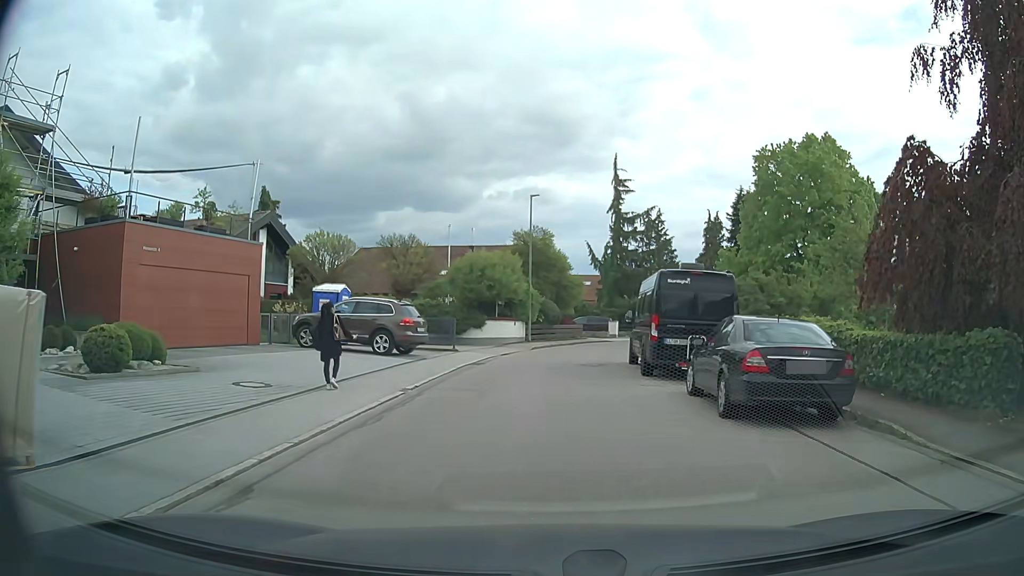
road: residential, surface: asphalt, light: Day
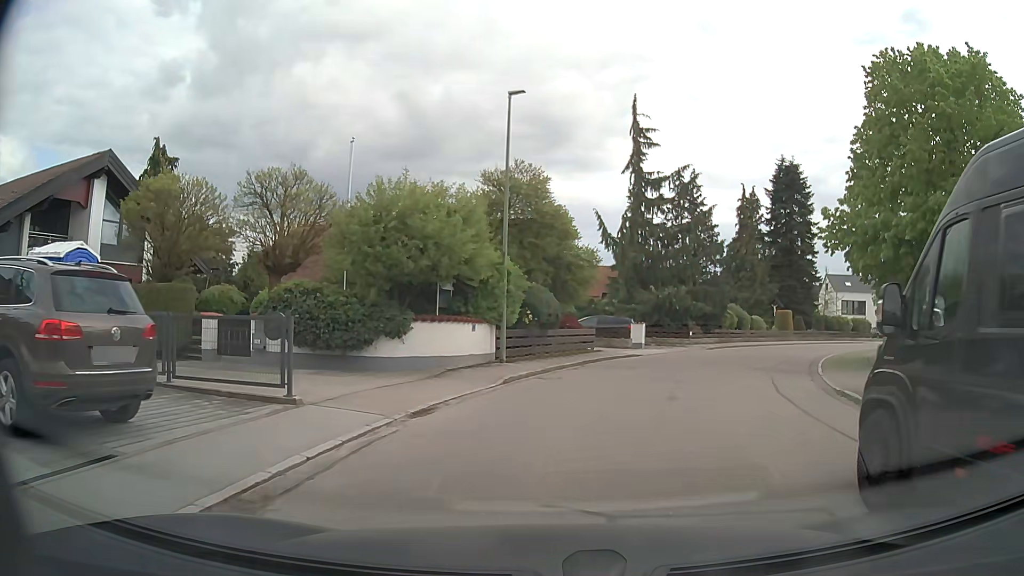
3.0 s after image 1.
(+0.2, +15.8) m; +1°
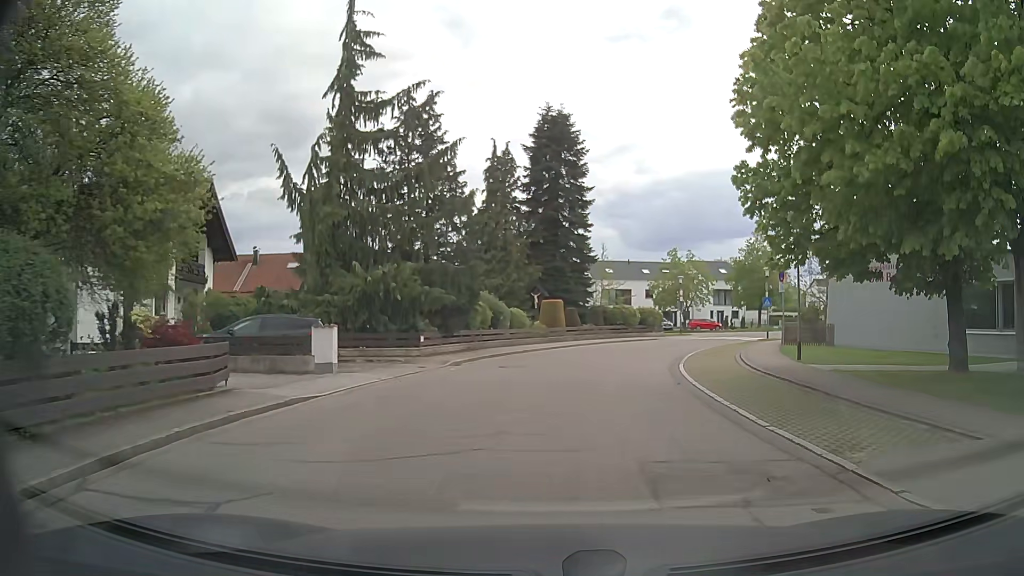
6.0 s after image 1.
(+2.5, +14.3) m; +23°
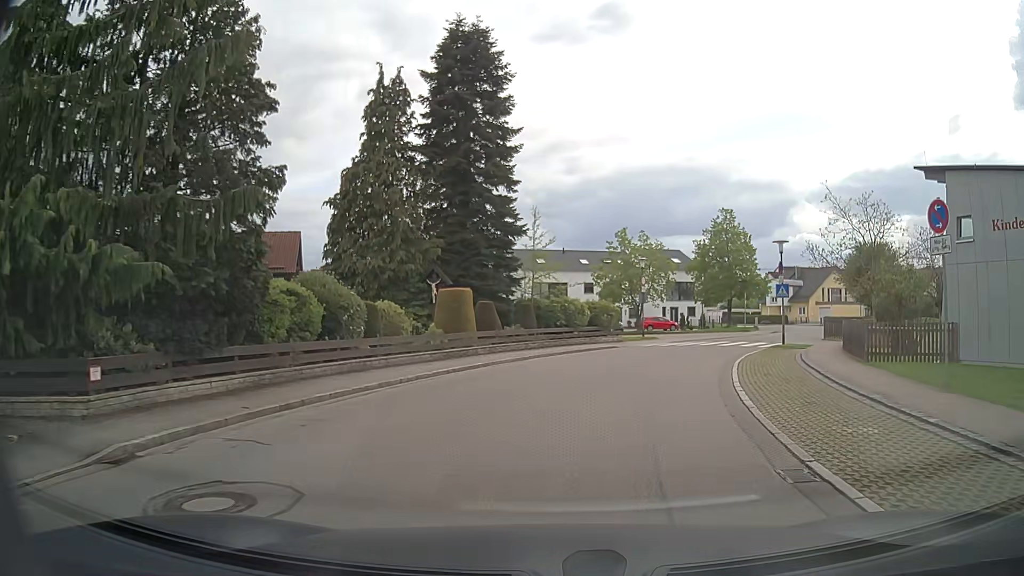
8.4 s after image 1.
(+0.7, +15.0) m; +5°
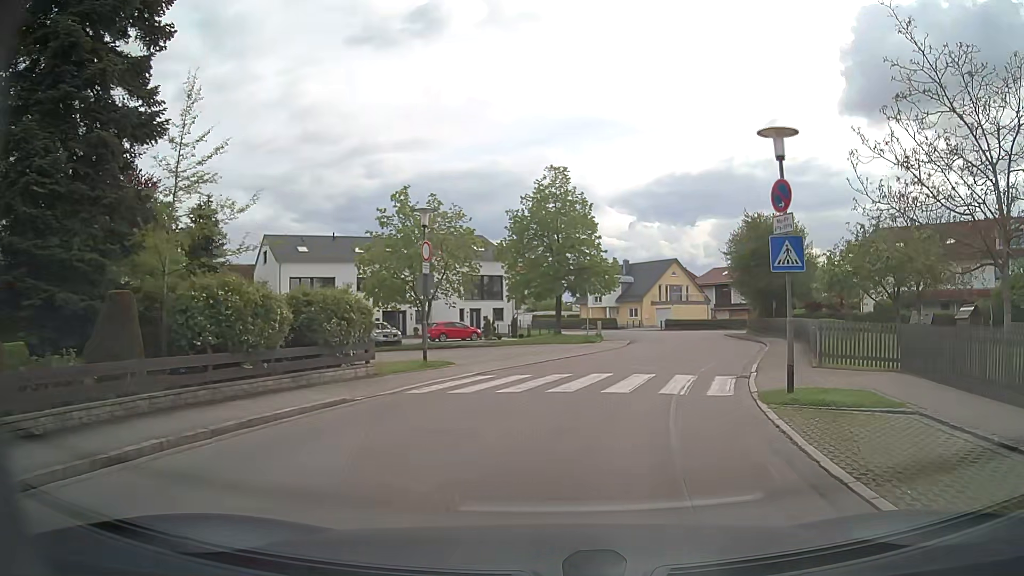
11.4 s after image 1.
(+2.6, +18.5) m; +18°
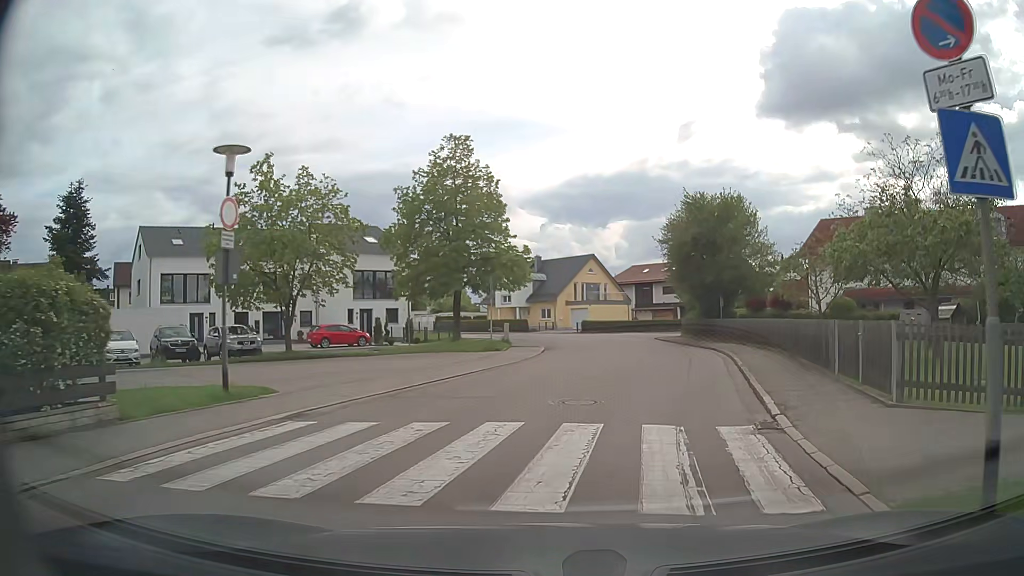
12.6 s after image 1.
(+0.4, +7.7) m; +7°
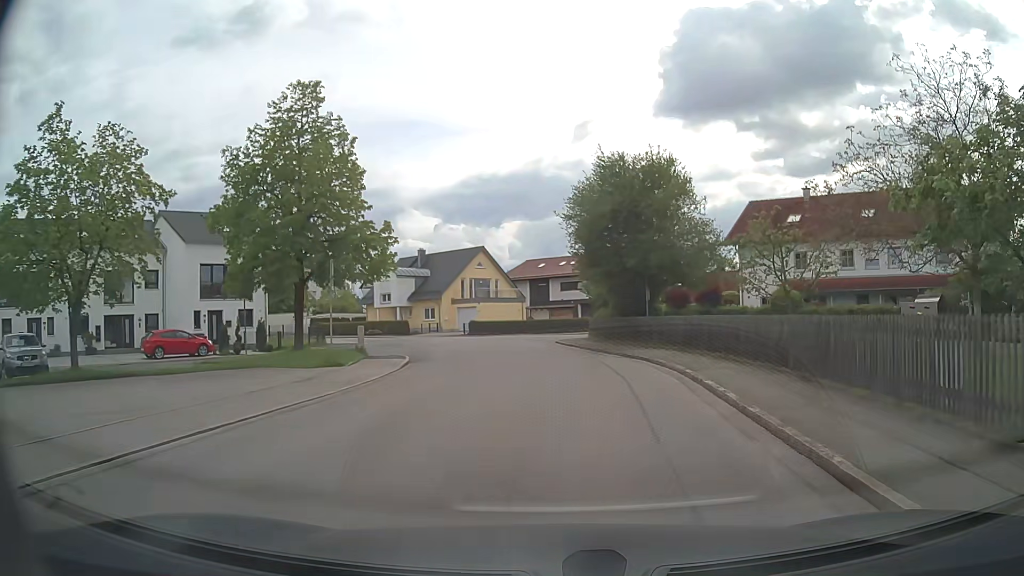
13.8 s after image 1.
(+0.7, +8.5) m; +9°
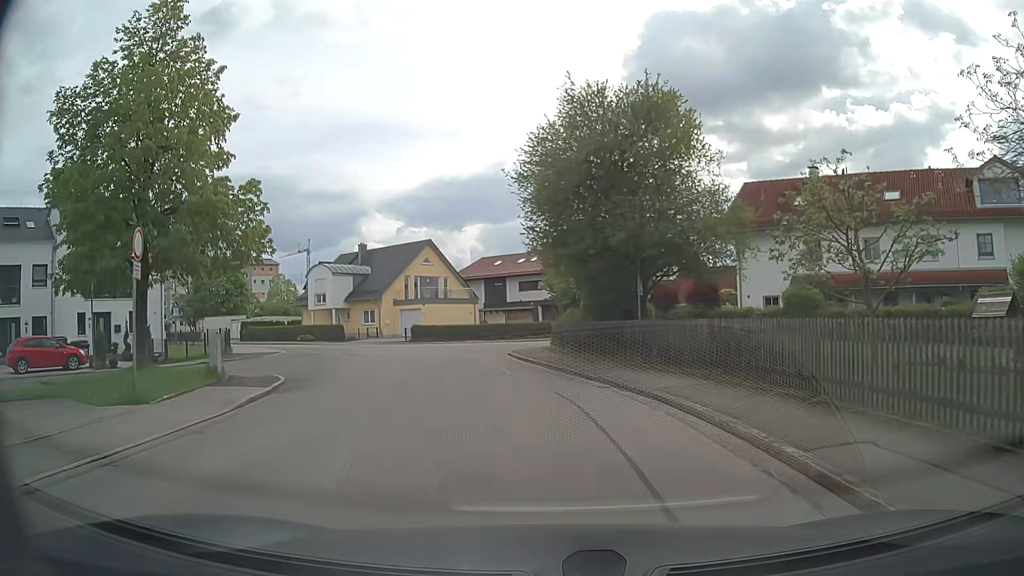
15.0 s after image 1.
(+0.4, +8.5) m; +3°
(0, +10) (-2, +20) (-4, +30) (-8, +39) (-15, +46) (-22, +52) (-30, +58) (-38, +64) (-47, +70) (-54, +76) m
